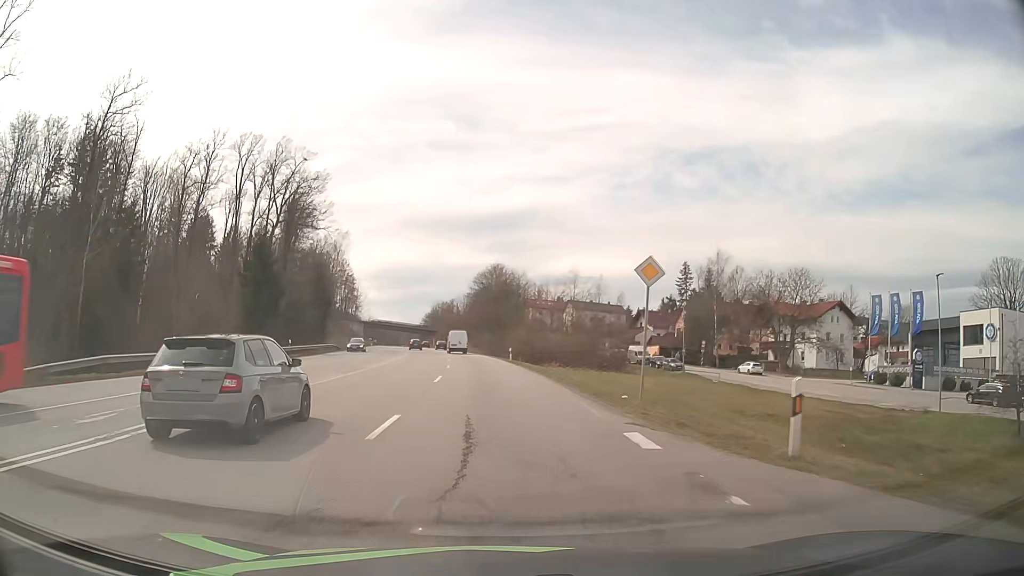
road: secondary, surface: asphalt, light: Day
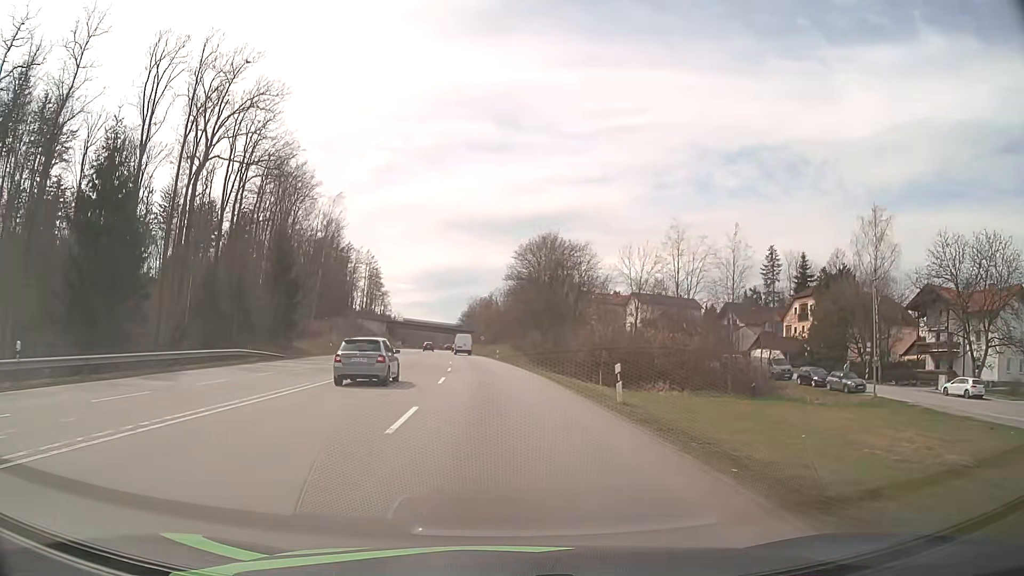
(-1.3, +35.3) m; -4°
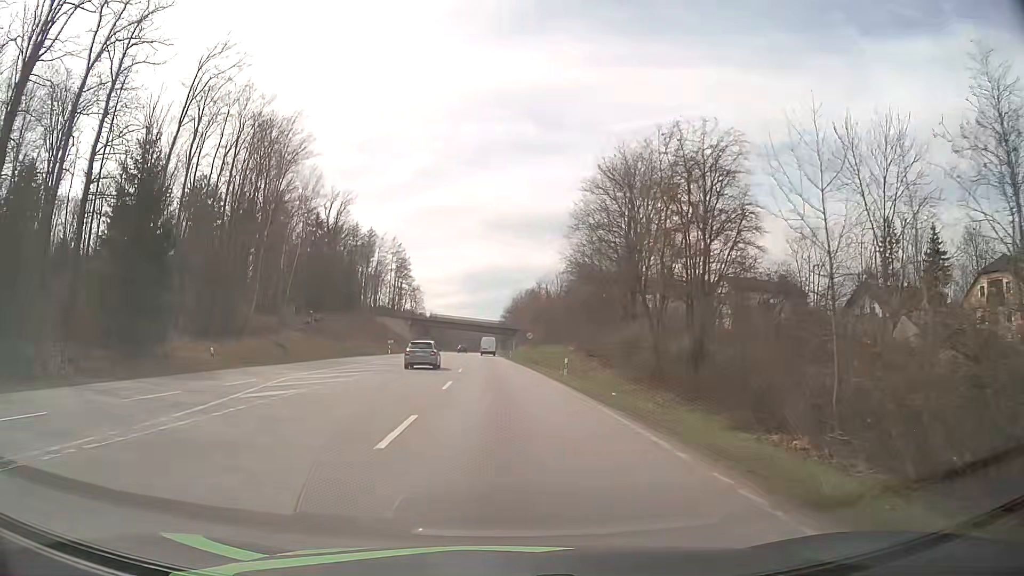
(-1.3, +36.0) m; -4°
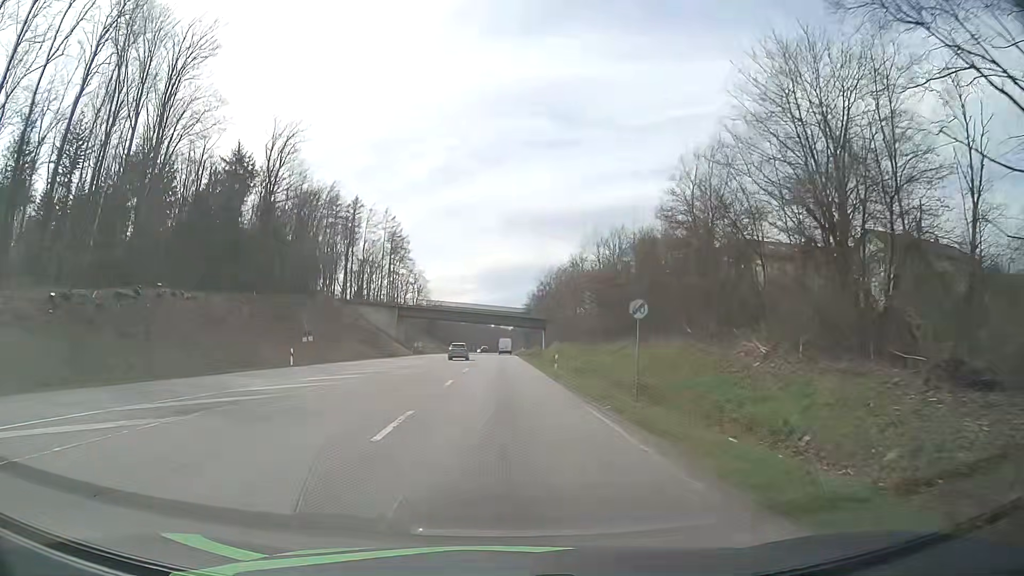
(-1.1, +46.3) m; -2°
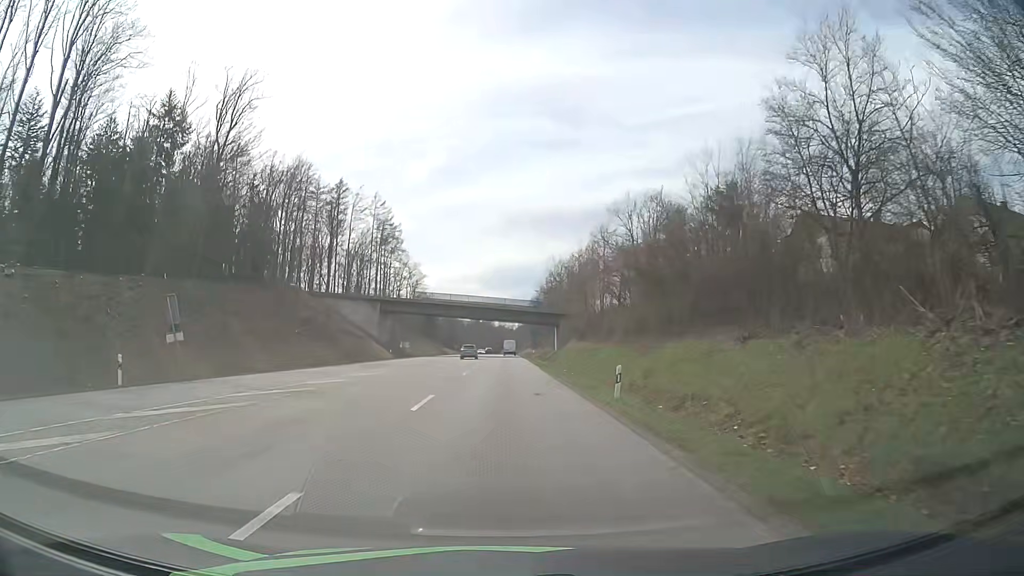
(+0.1, +19.2) m; 0°
